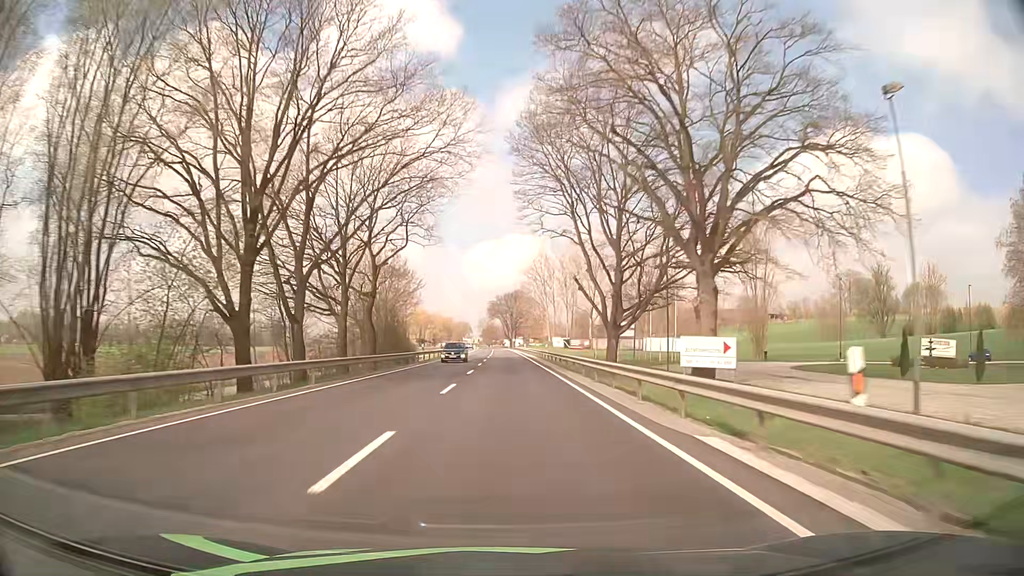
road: primary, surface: asphalt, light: Day
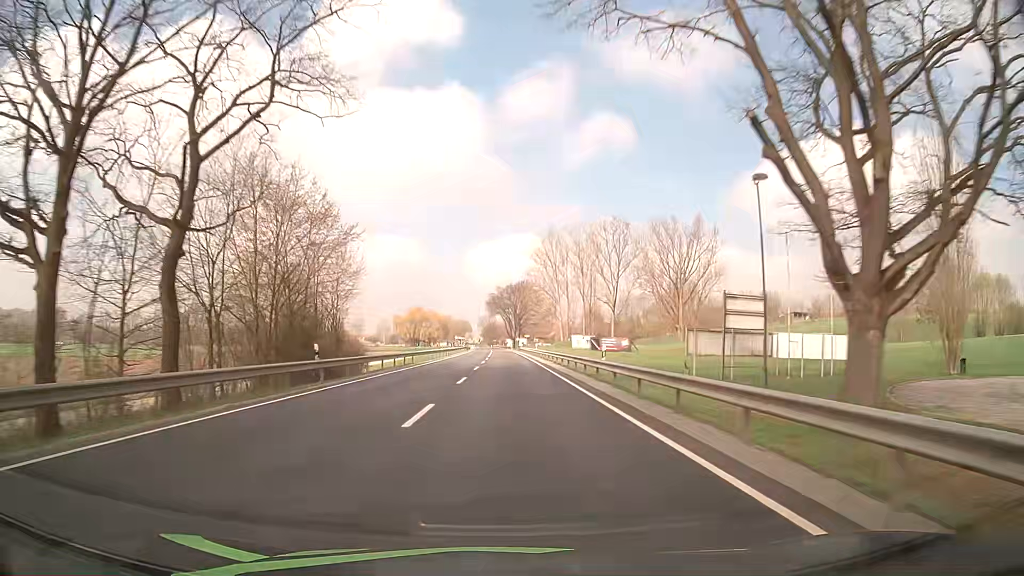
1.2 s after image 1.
(-0.1, +31.6) m; 0°
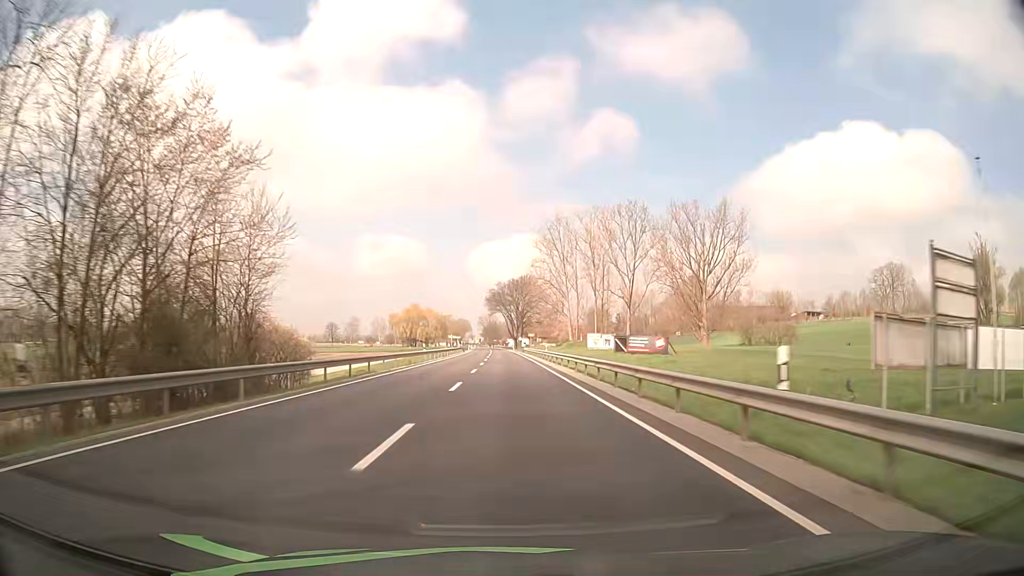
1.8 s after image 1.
(0.0, +15.8) m; 0°
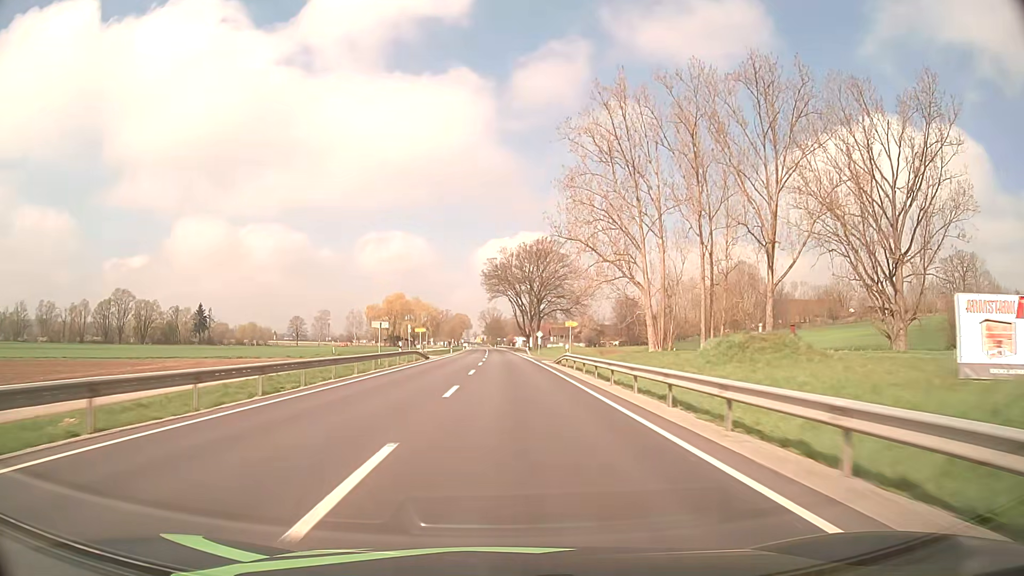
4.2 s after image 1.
(-0.4, +63.2) m; -1°
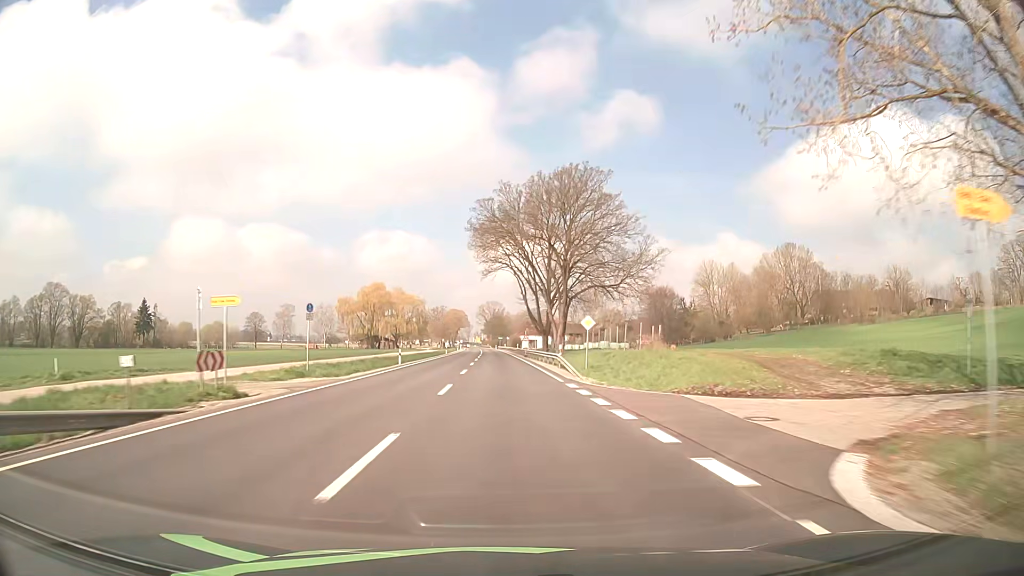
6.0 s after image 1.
(-0.1, +47.4) m; 0°
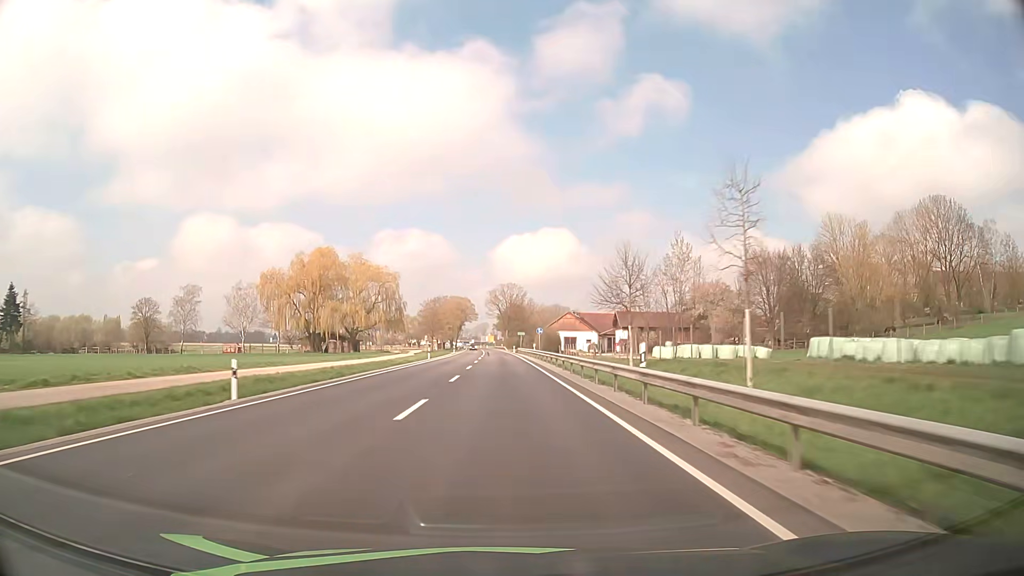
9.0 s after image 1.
(-1.1, +79.0) m; -2°
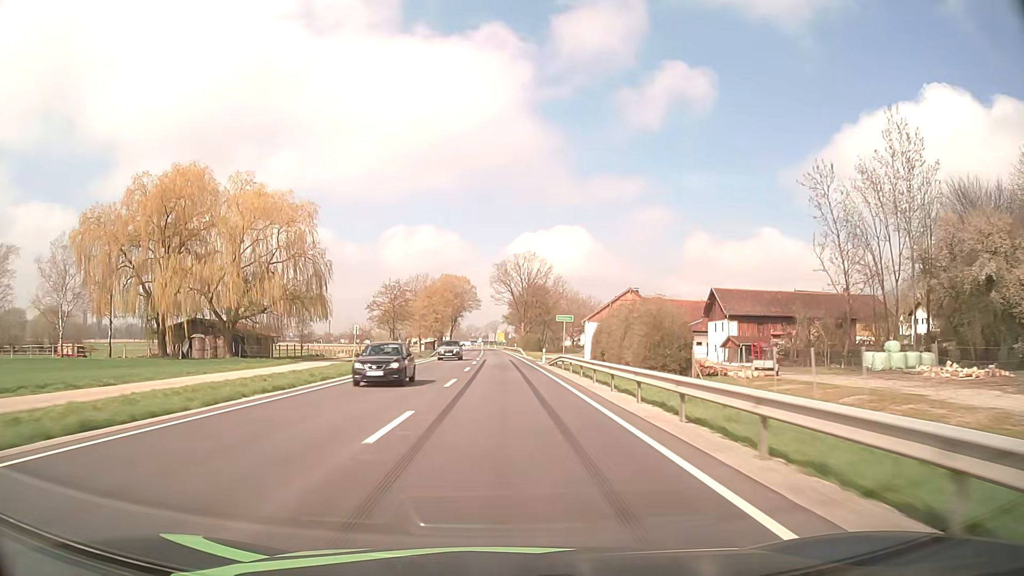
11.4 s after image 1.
(-0.4, +63.3) m; -1°
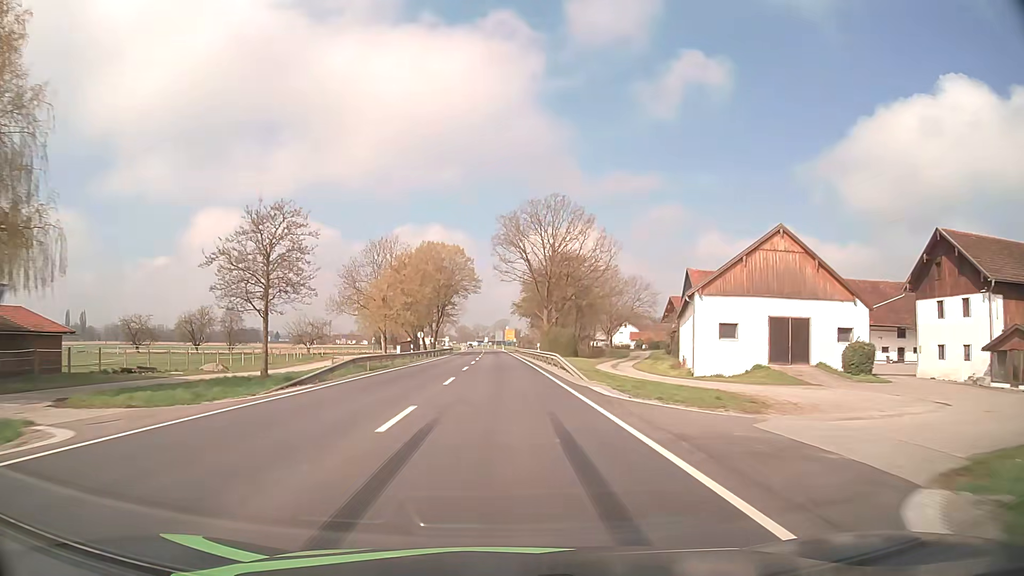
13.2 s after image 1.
(-0.3, +47.5) m; -1°
(0, +10) (0, +20) (0, +30) (0, +40) (0, +50) (-1, +60) (-1, +70) (-1, +80) (-1, +90) (-2, +100) m
